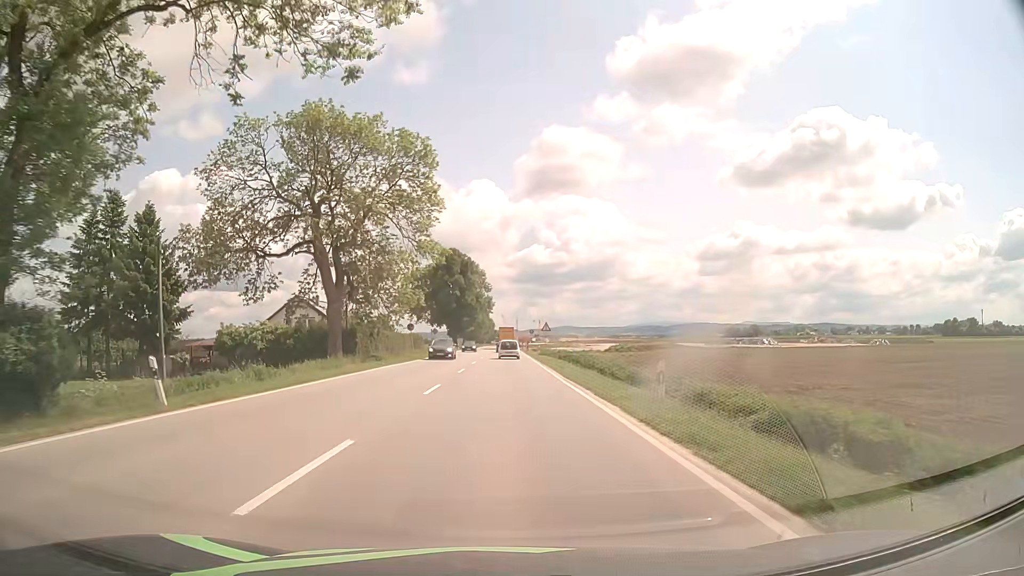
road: primary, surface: asphalt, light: Day
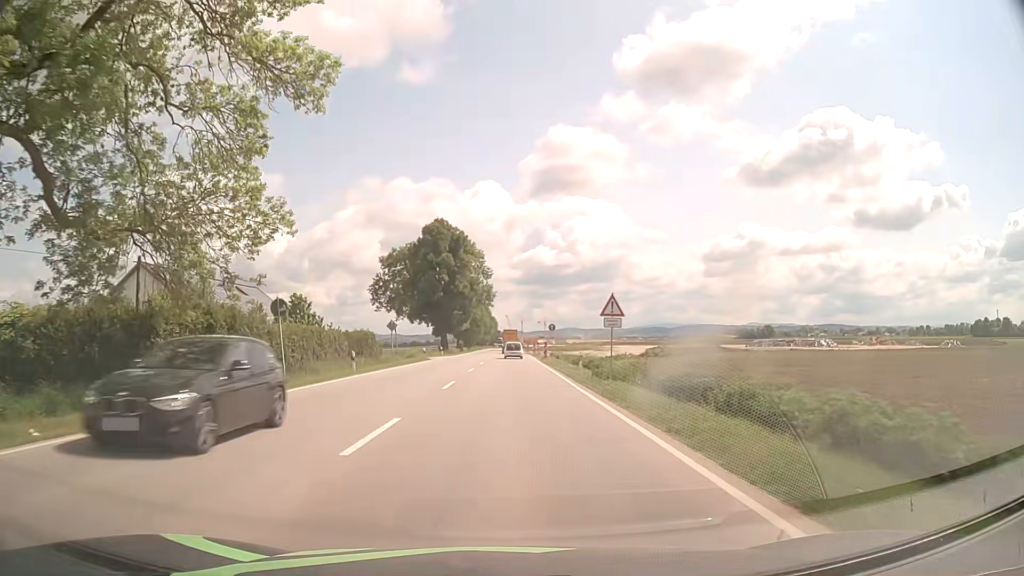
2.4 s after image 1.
(-0.1, +33.0) m; 0°
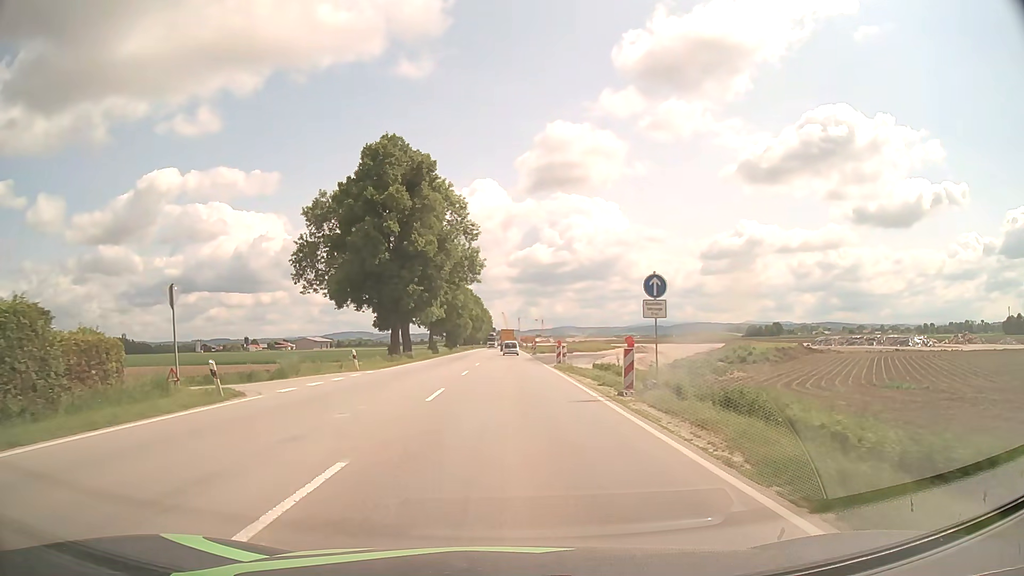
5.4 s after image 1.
(+0.1, +40.3) m; 0°
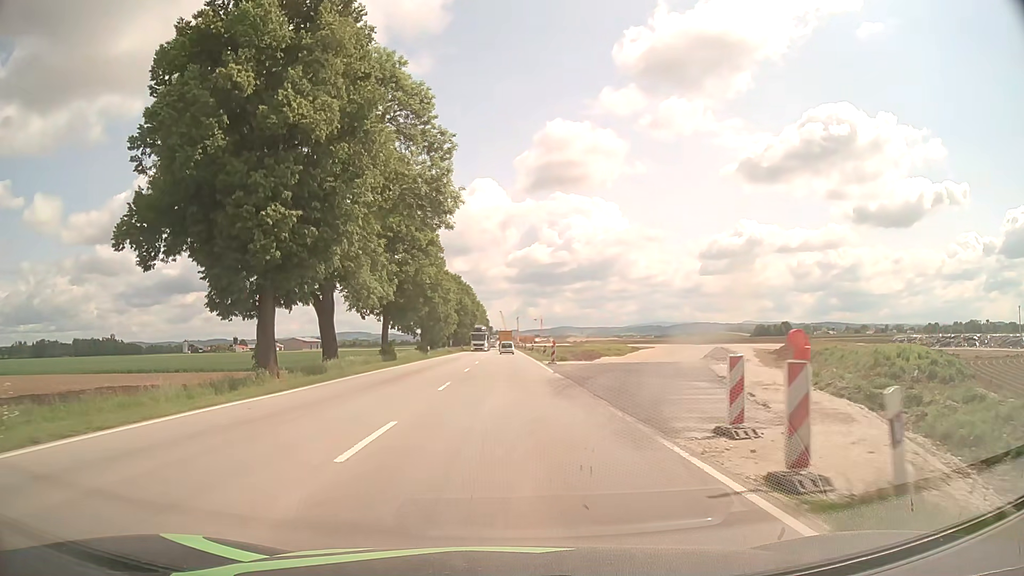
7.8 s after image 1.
(+0.1, +31.8) m; 0°
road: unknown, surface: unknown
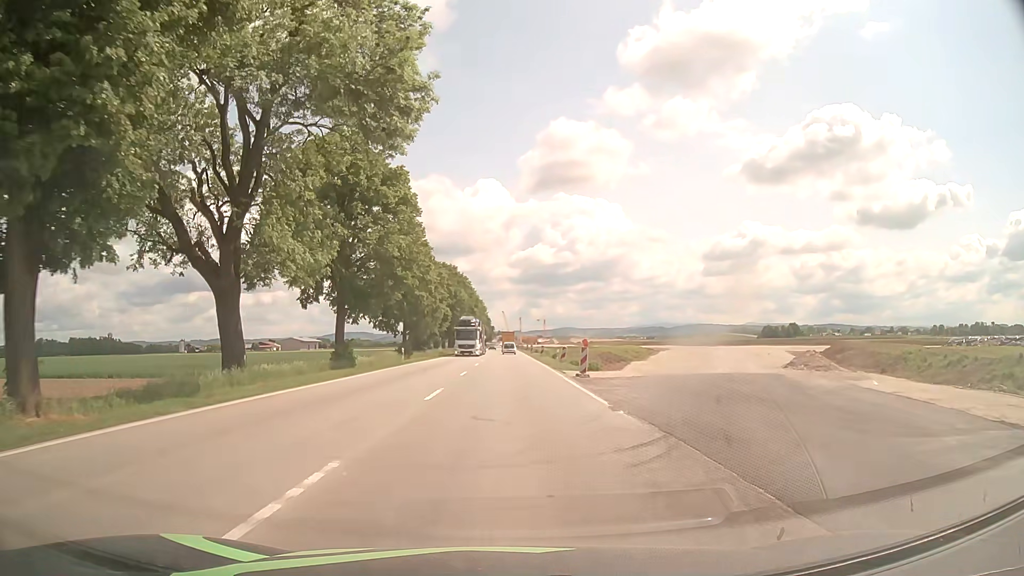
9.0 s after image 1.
(0.0, +15.9) m; 0°
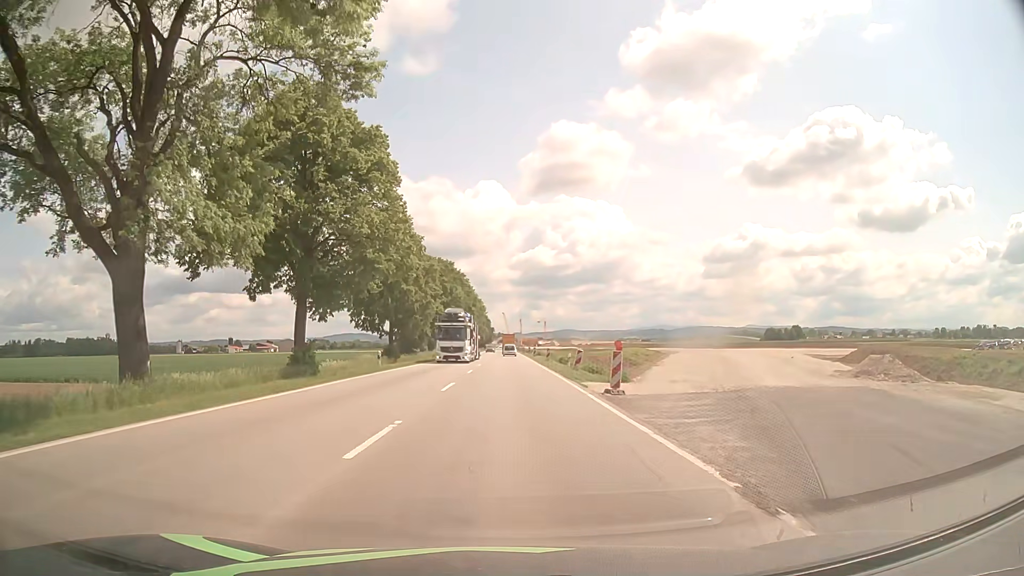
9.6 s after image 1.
(0.0, +7.9) m; 0°
